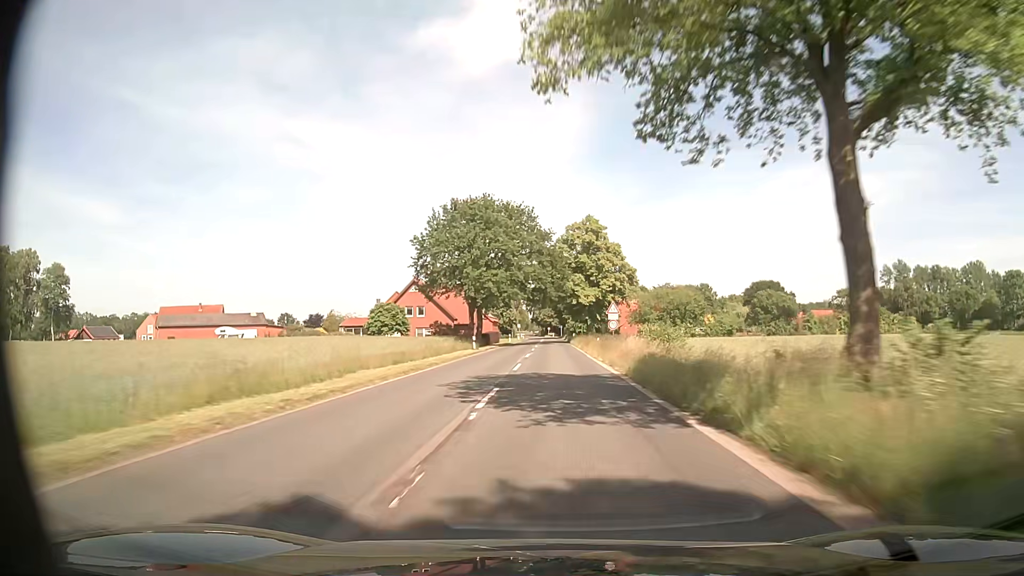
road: secondary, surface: asphalt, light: Day
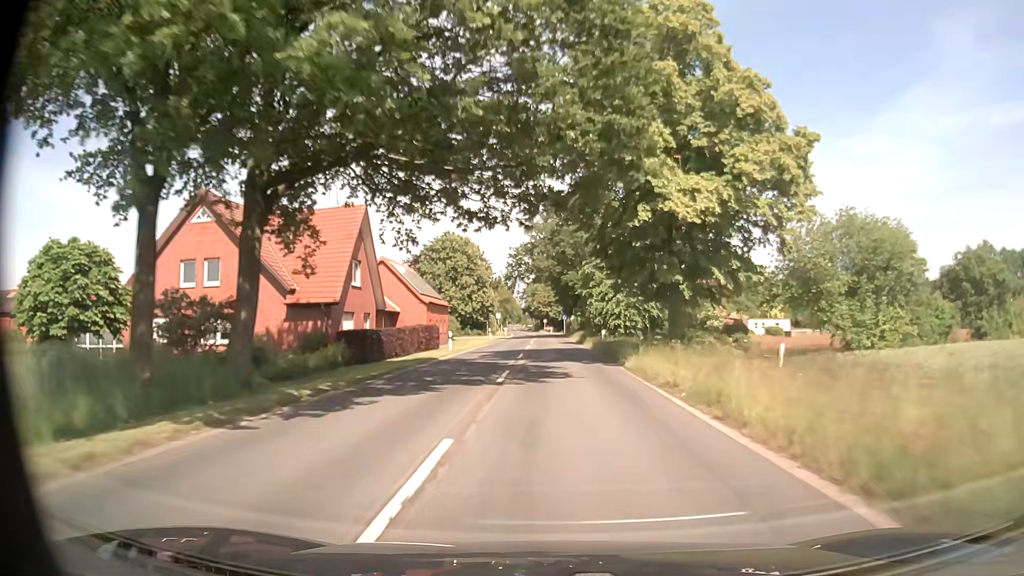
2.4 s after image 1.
(+0.4, +54.7) m; 0°
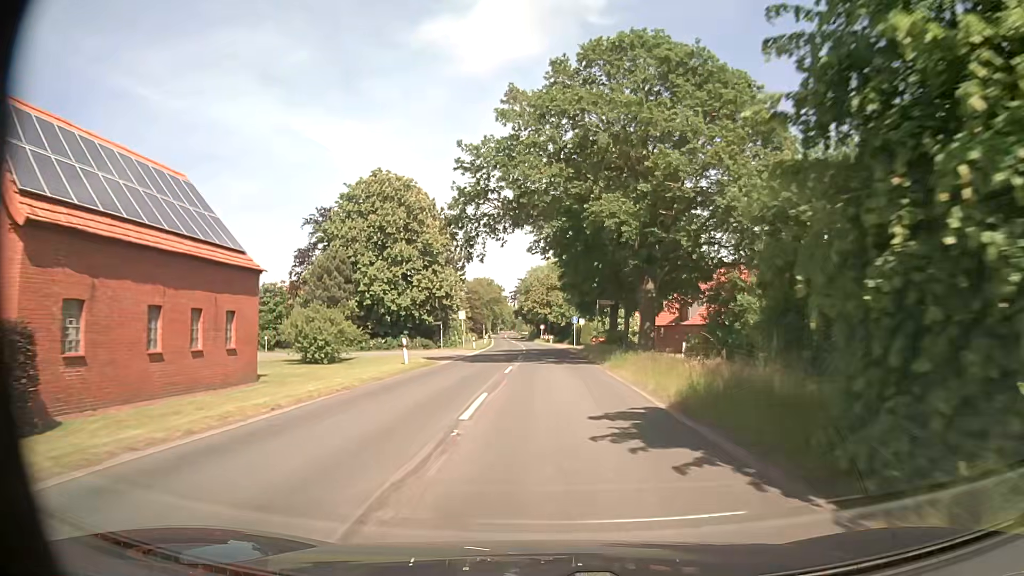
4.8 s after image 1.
(+0.1, +40.6) m; 0°
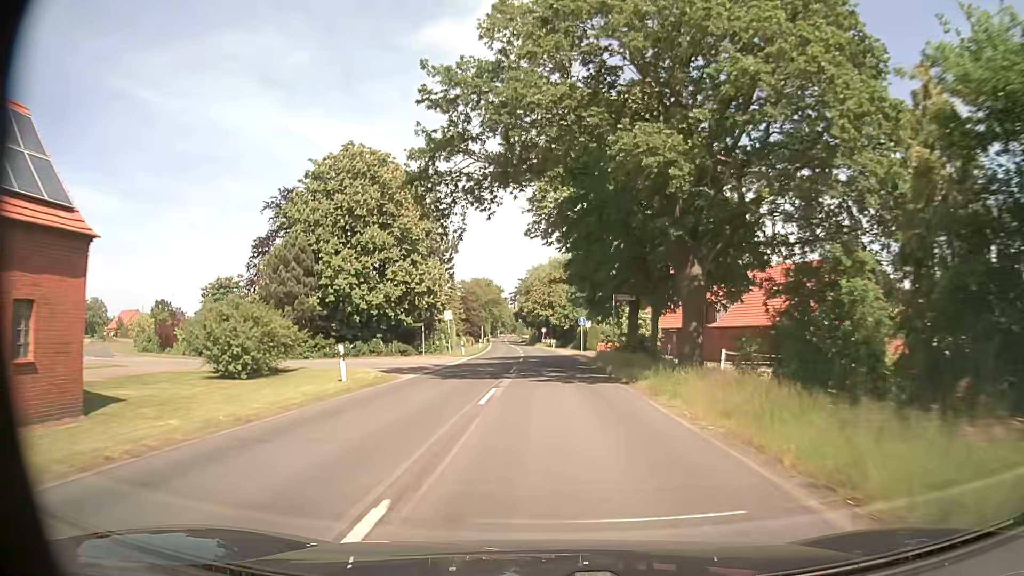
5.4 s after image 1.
(0.0, +9.2) m; 0°
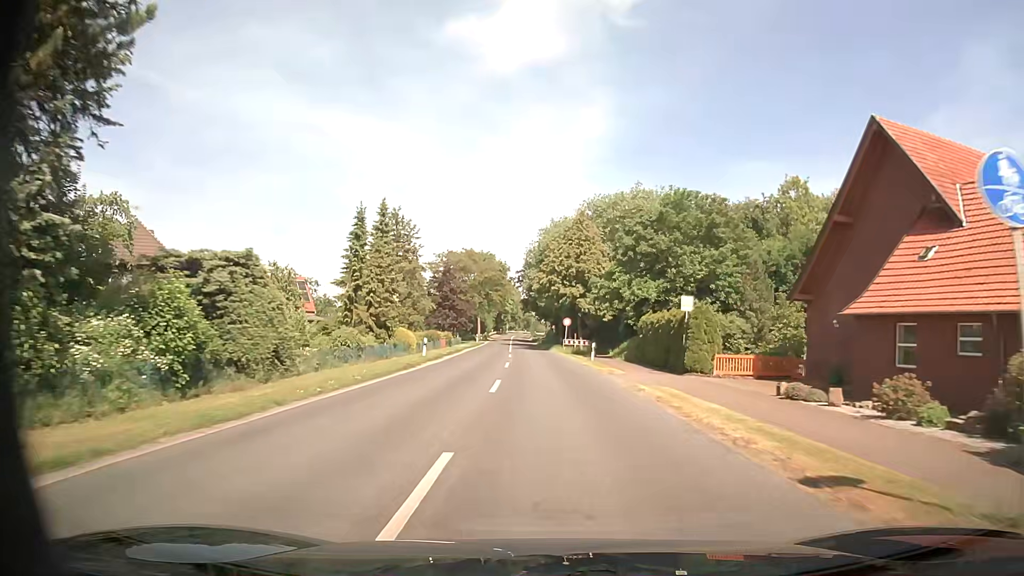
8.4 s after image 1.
(-0.5, +45.9) m; -2°
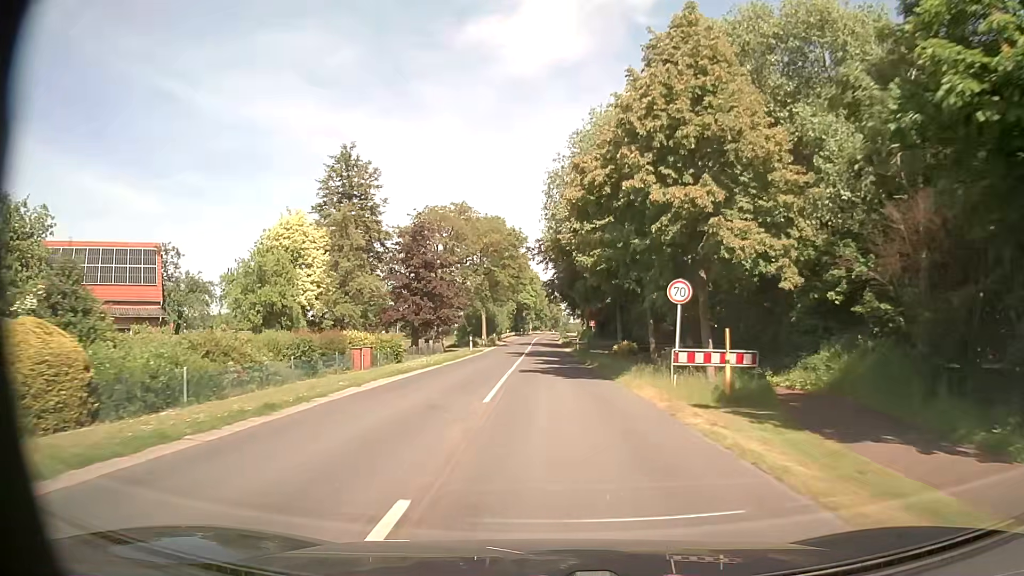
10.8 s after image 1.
(-0.6, +38.5) m; -2°
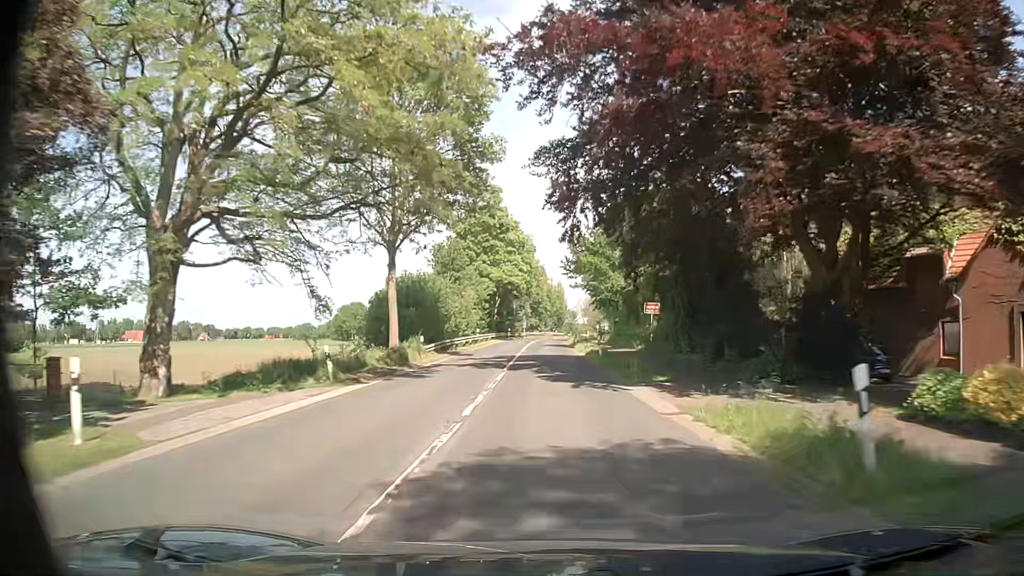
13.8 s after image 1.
(-0.5, +50.3) m; 0°
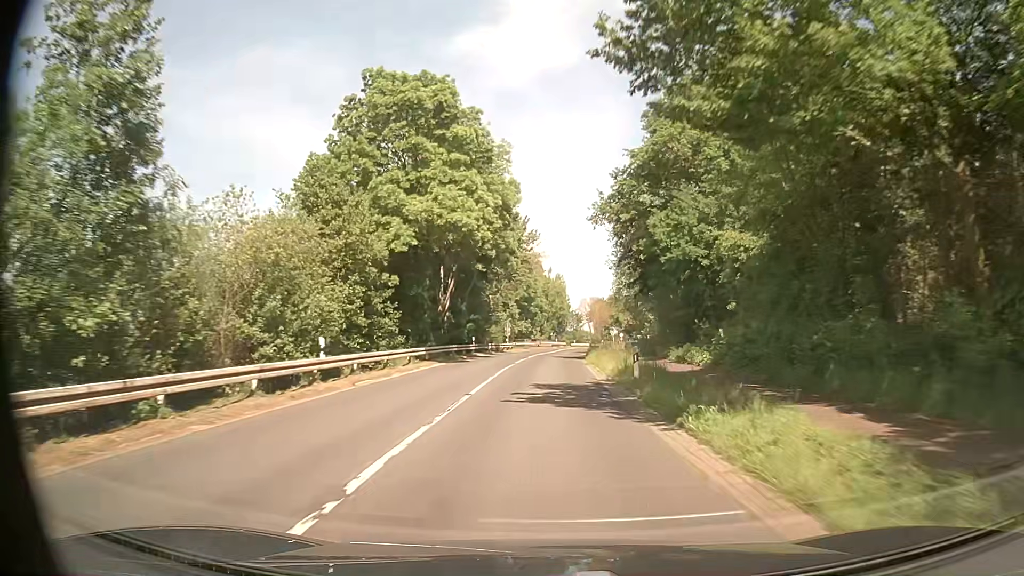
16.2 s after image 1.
(+0.2, +41.6) m; 0°
(0, +10) (0, +20) (0, +30) (0, +40) (+1, +50) (+1, +60) (+2, +70) (+3, +80) (+4, +90) (+6, +100) m
